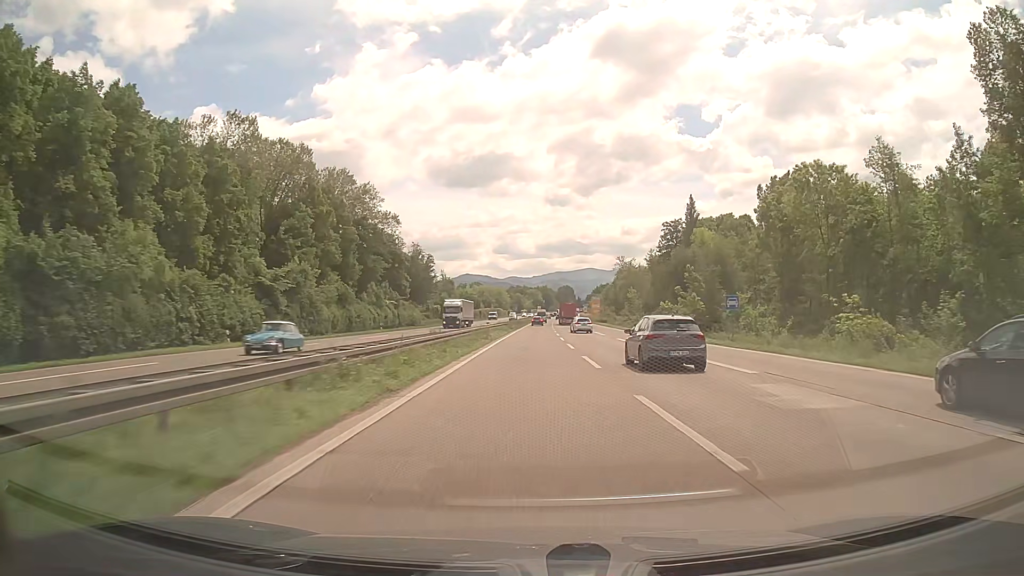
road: trunk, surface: asphalt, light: Day
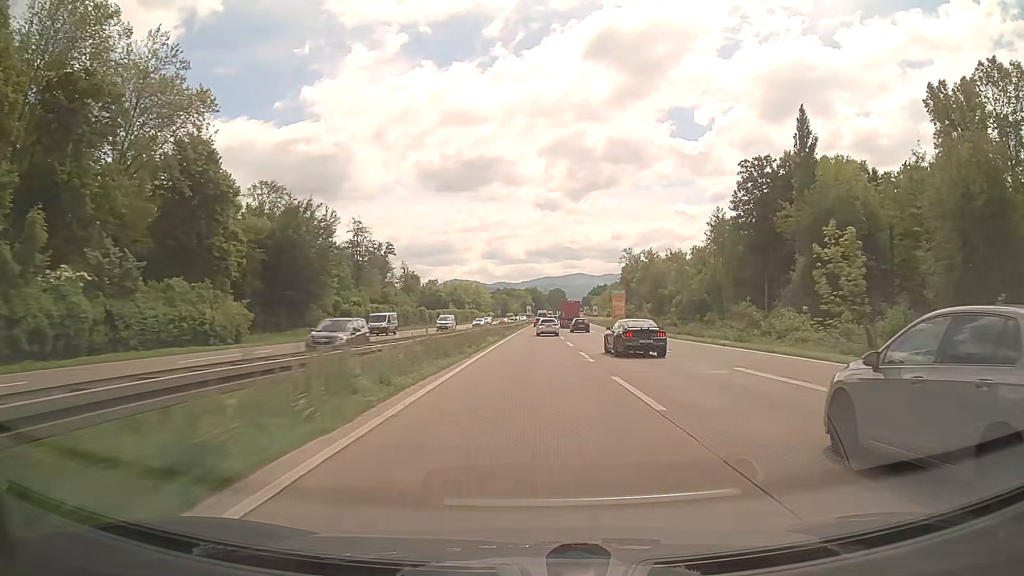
(+0.5, +68.0) m; +1°
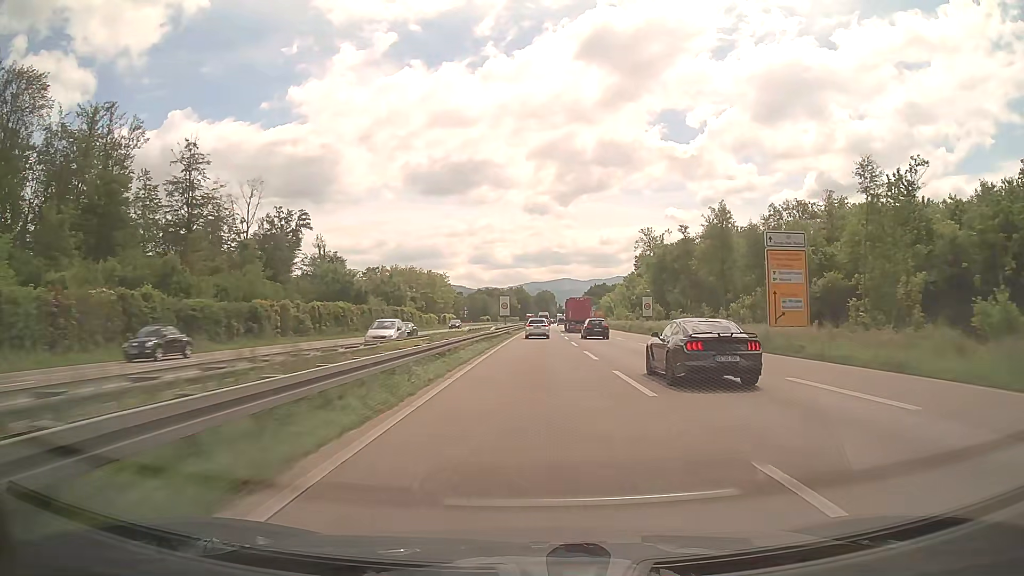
(+0.5, +83.3) m; +1°
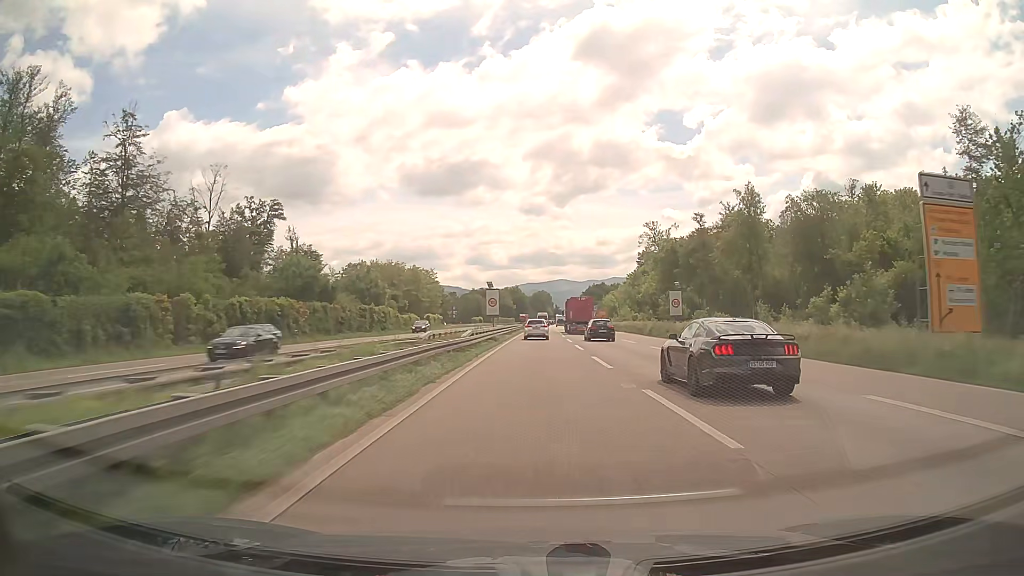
(+0.1, +16.2) m; 0°
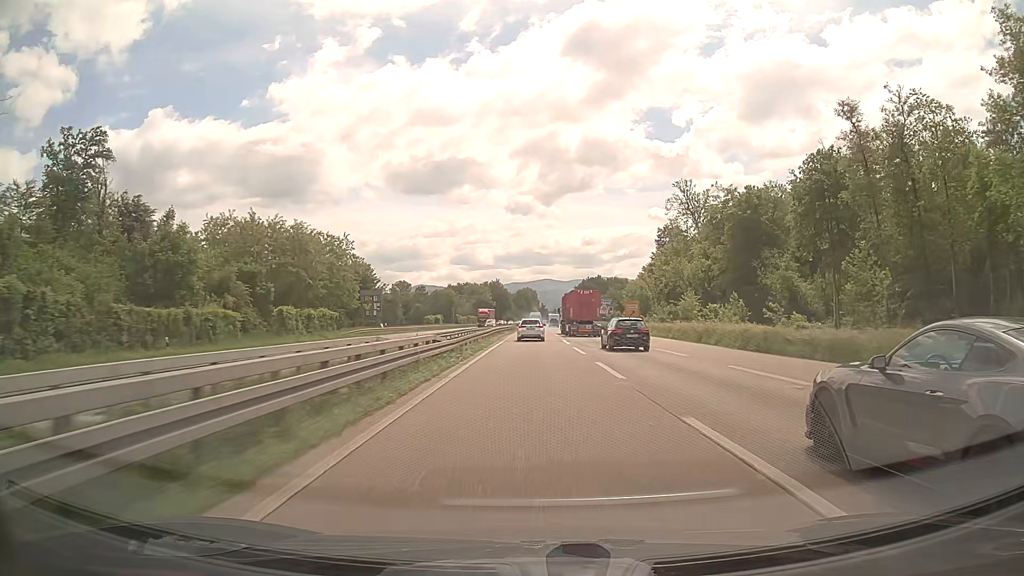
(+0.7, +63.8) m; +1°
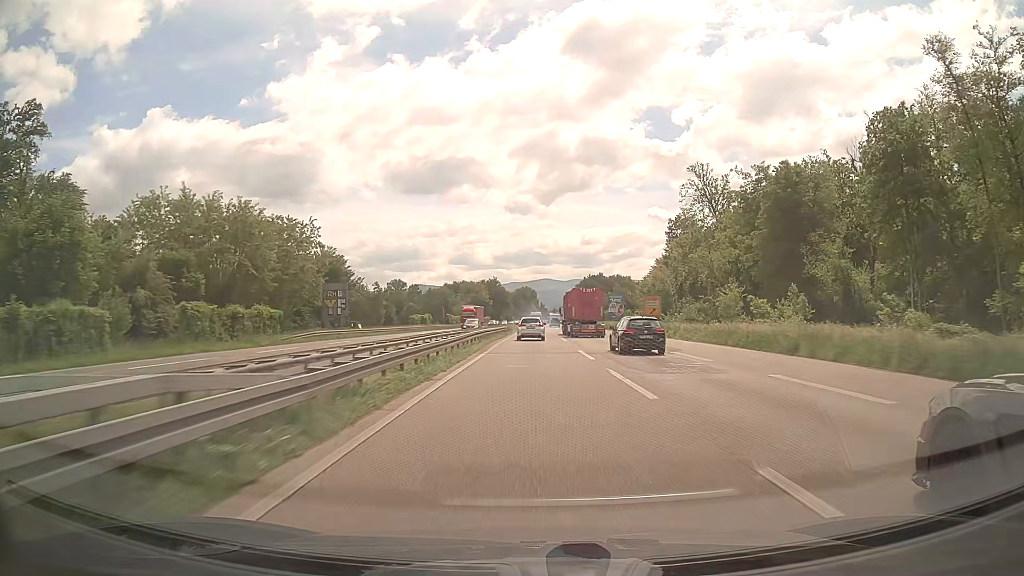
(0.0, +15.6) m; 0°
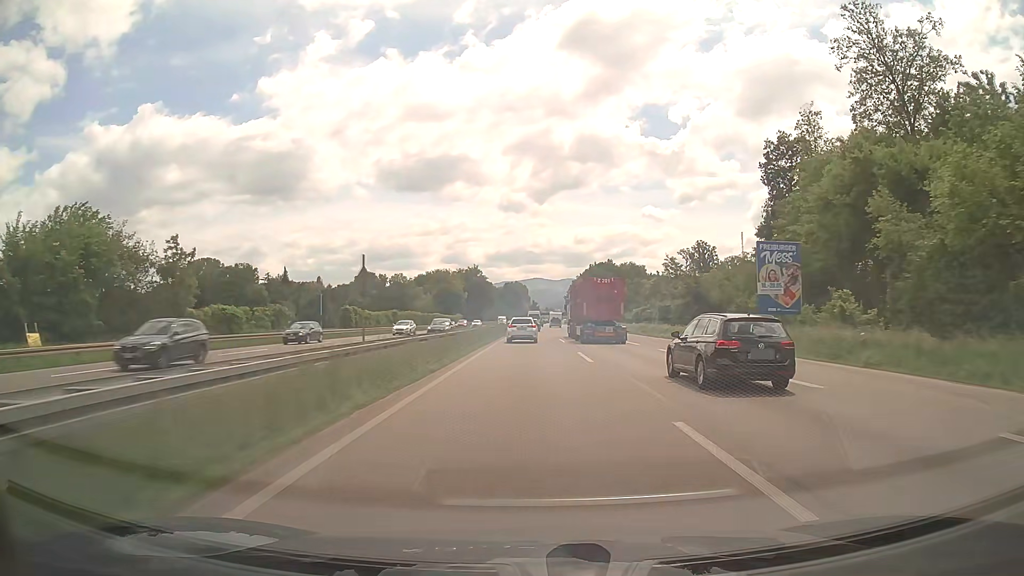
(+0.7, +75.8) m; +1°
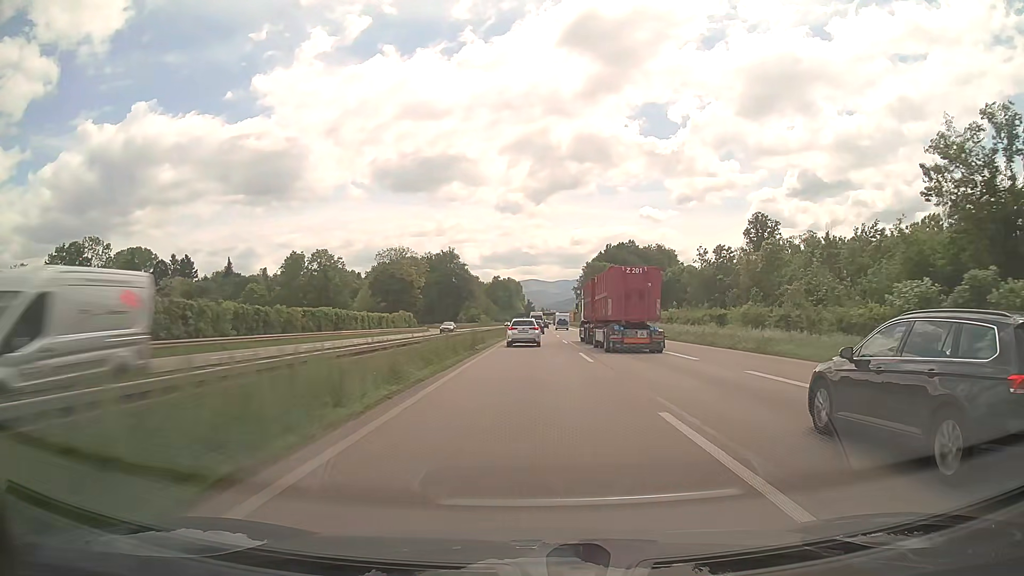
(+0.2, +73.2) m; 0°
(0, +10) (0, +20) (0, +30) (0, +40) (0, +50) (0, +60) (0, +70) (+1, +80) (+1, +90) (+1, +100) m
